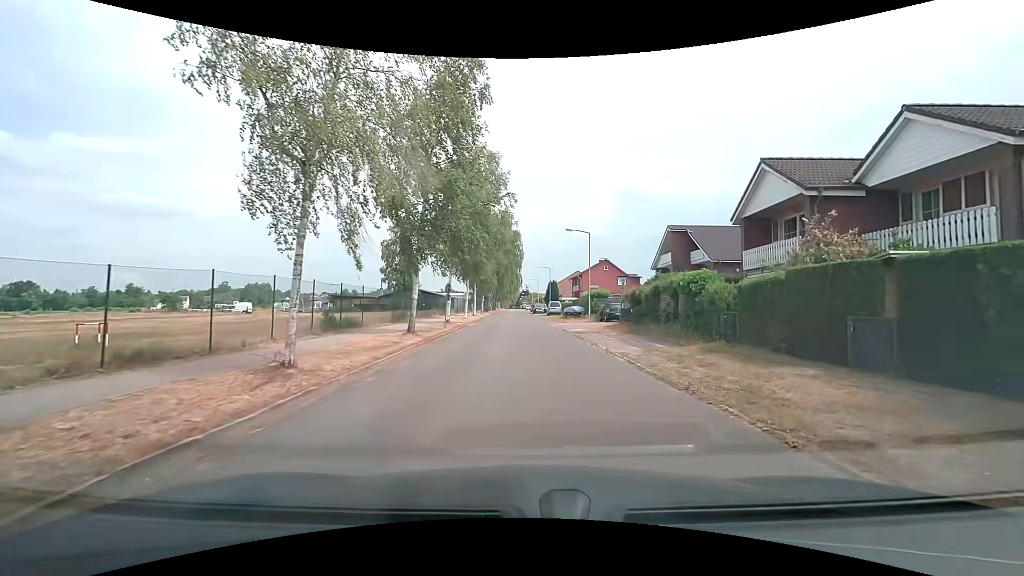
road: residential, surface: asphalt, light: Day
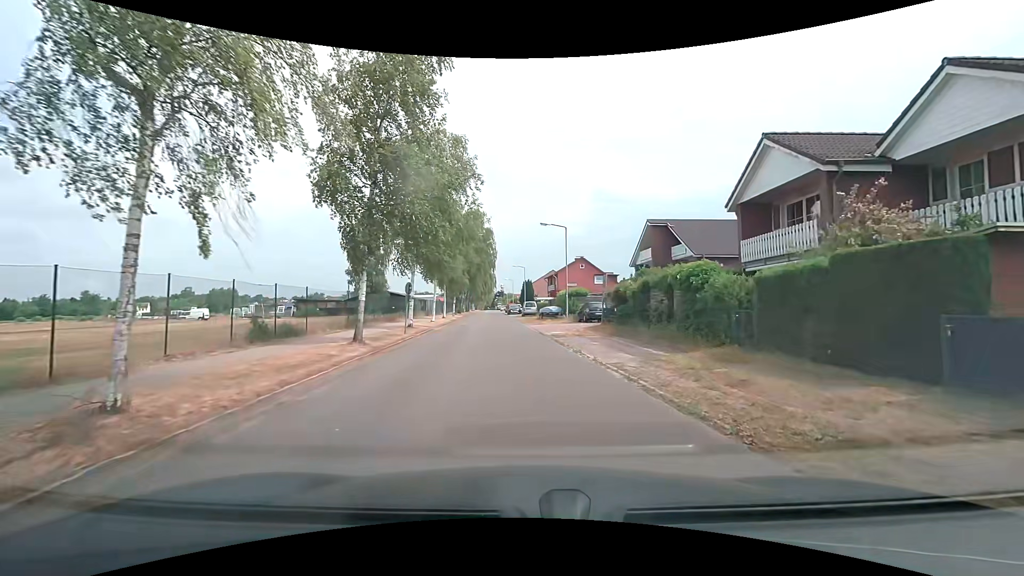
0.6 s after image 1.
(+0.1, +3.2) m; +3°
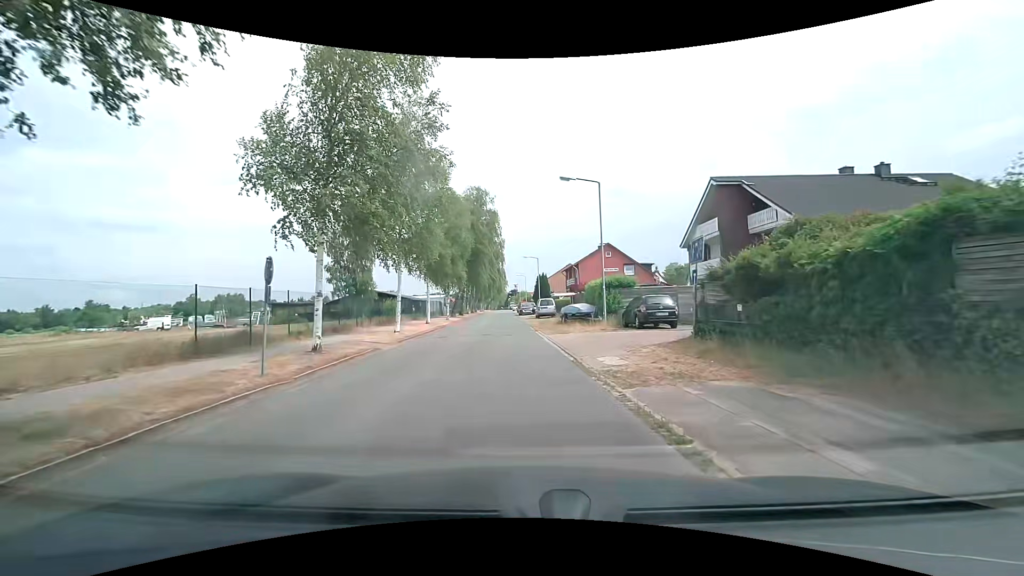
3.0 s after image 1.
(-0.1, +13.8) m; -2°
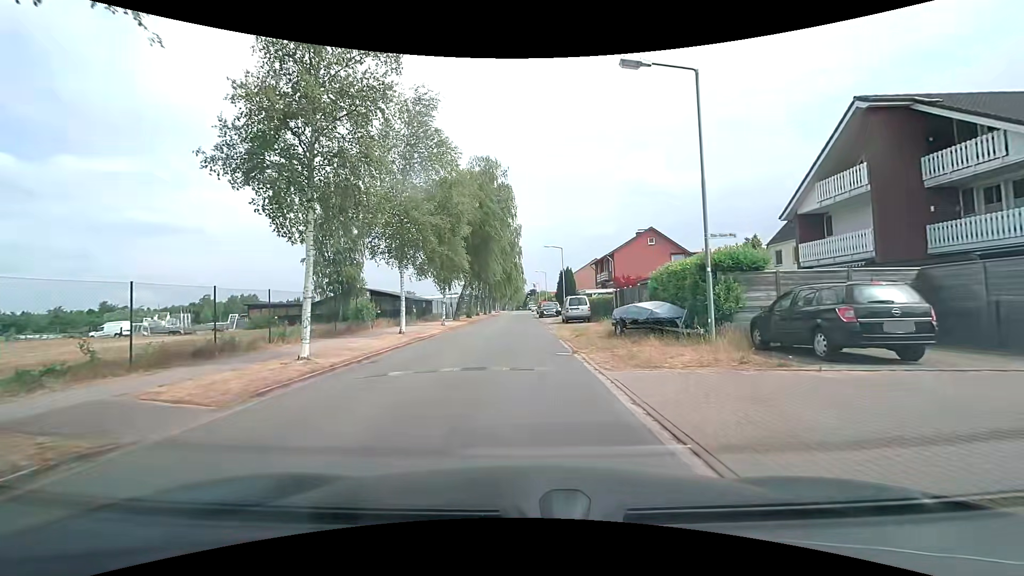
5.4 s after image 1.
(-0.3, +12.2) m; -1°
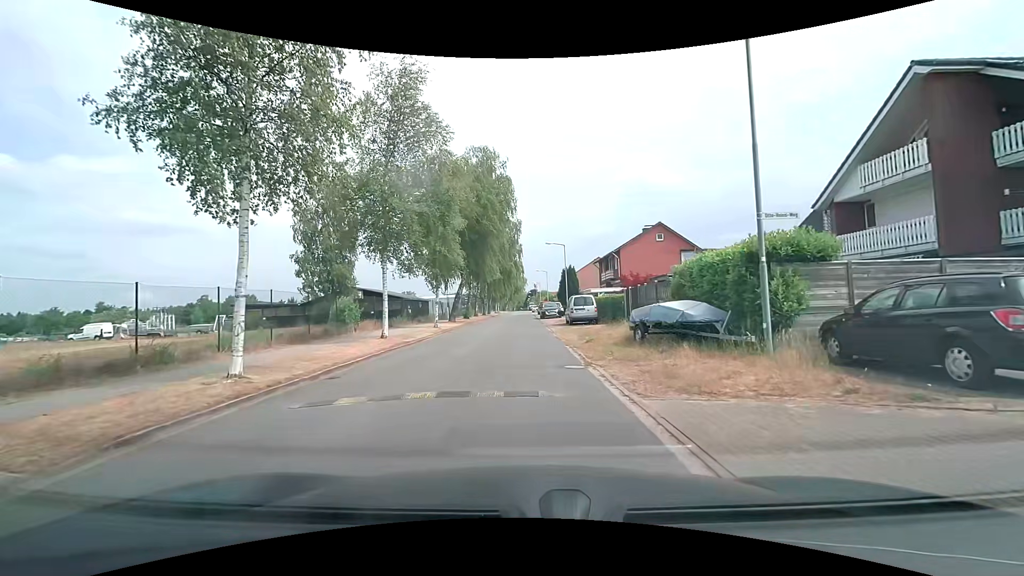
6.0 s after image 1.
(0.0, +3.0) m; 0°
